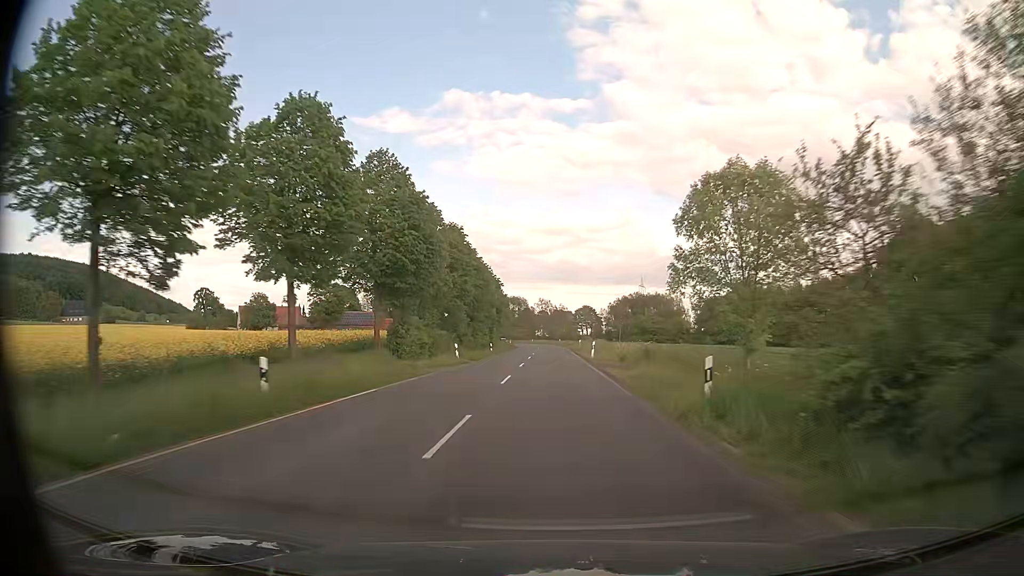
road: secondary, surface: asphalt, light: Day
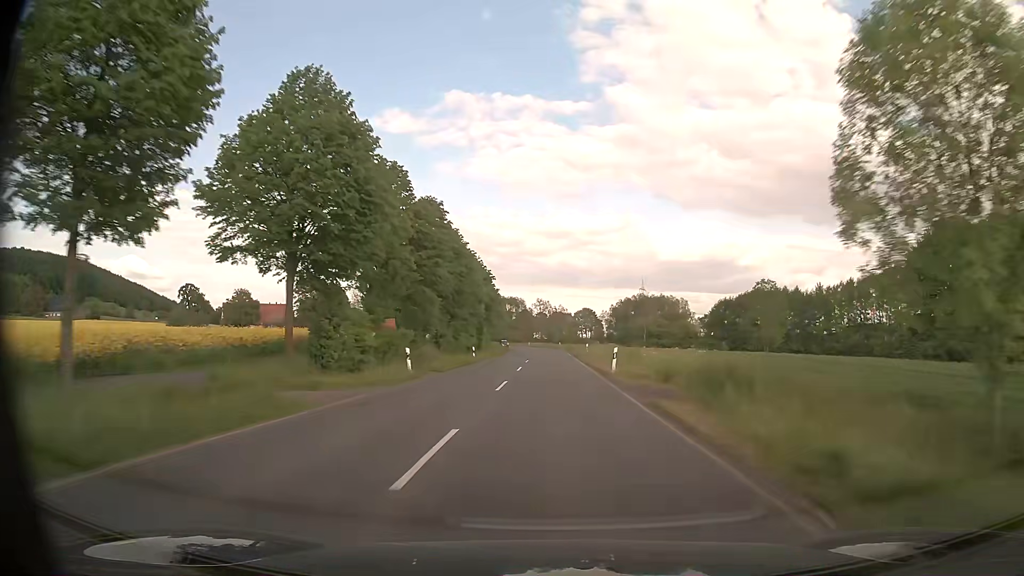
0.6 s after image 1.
(-0.1, +13.7) m; 0°
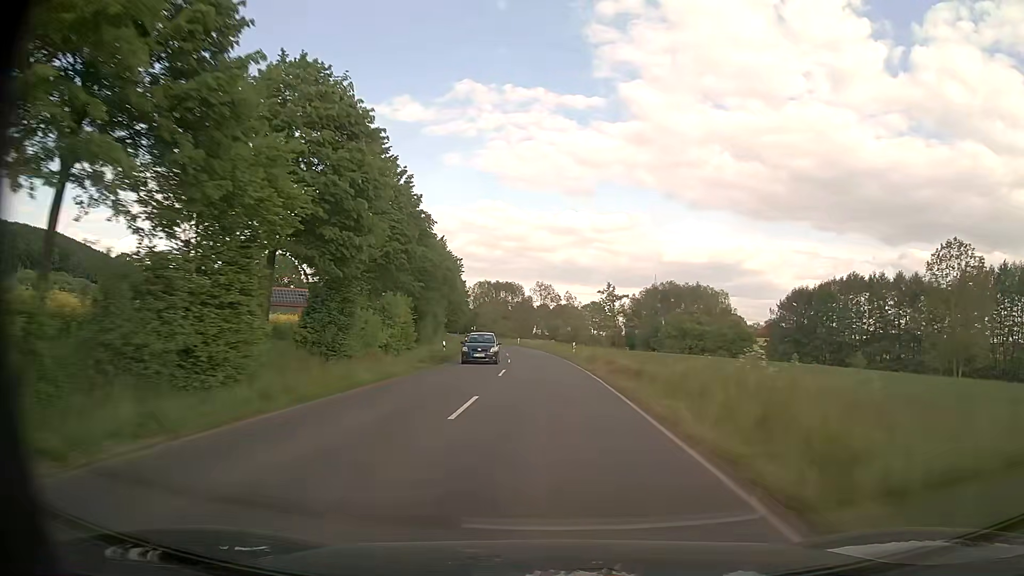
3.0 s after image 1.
(+0.3, +55.6) m; 0°
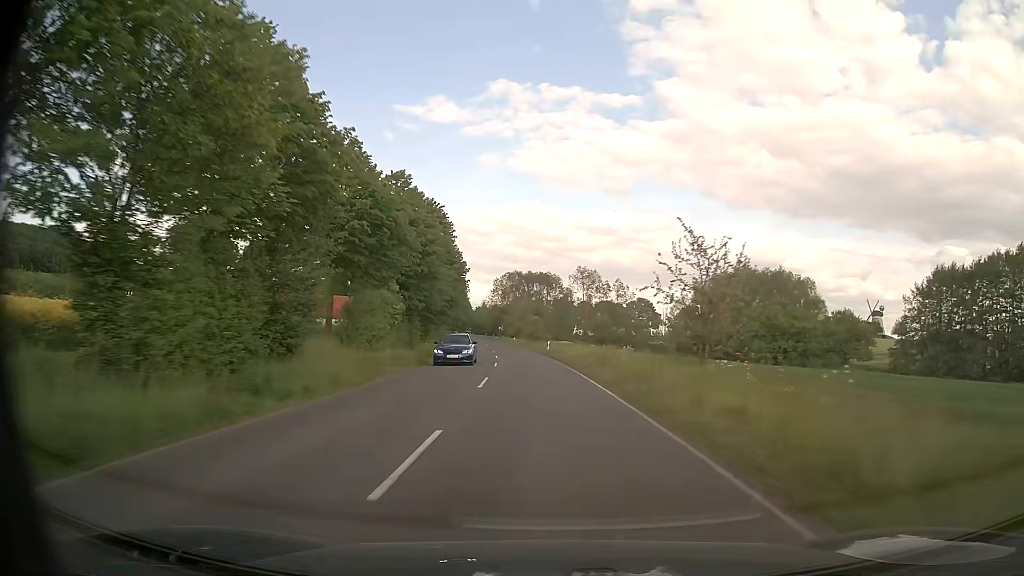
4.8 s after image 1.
(-0.8, +41.6) m; -3°
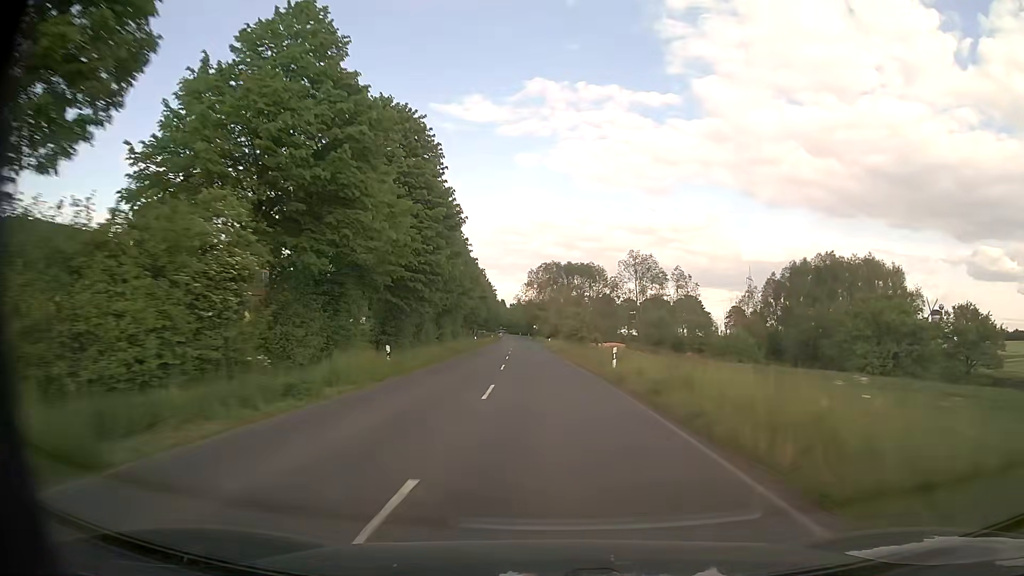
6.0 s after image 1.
(-1.0, +27.4) m; -4°
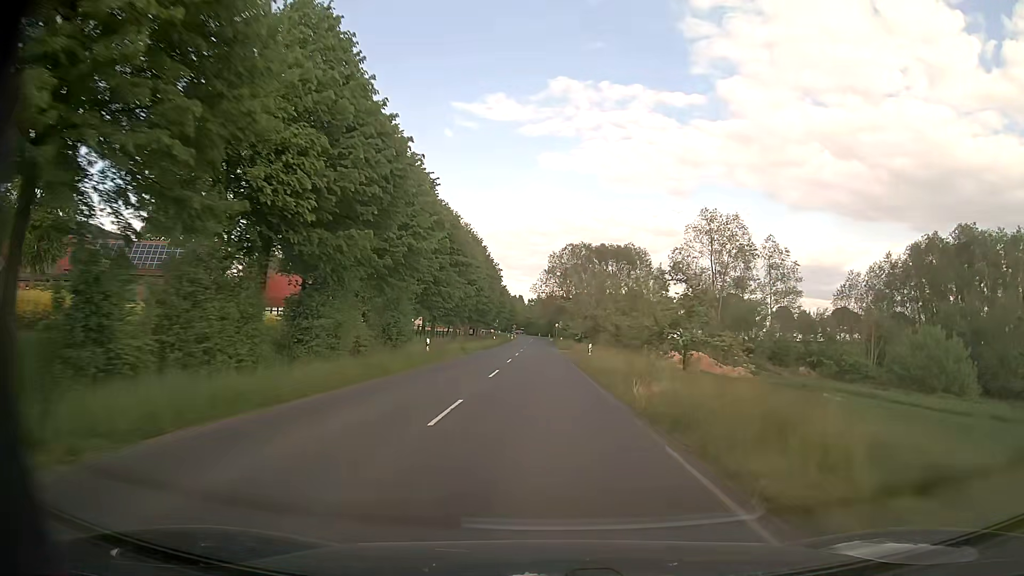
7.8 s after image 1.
(-0.7, +40.6) m; -2°
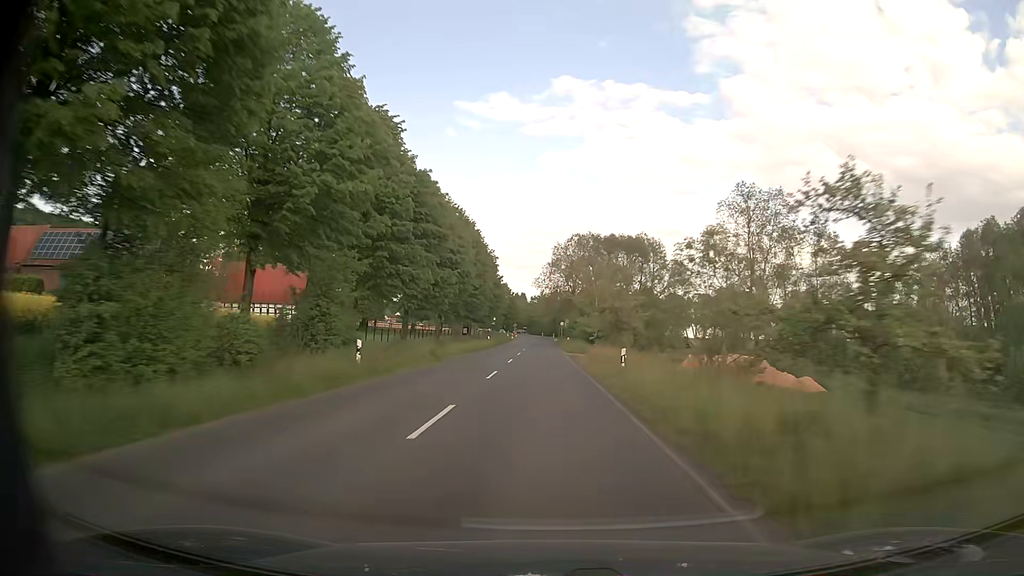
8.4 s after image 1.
(0.0, +13.4) m; 0°
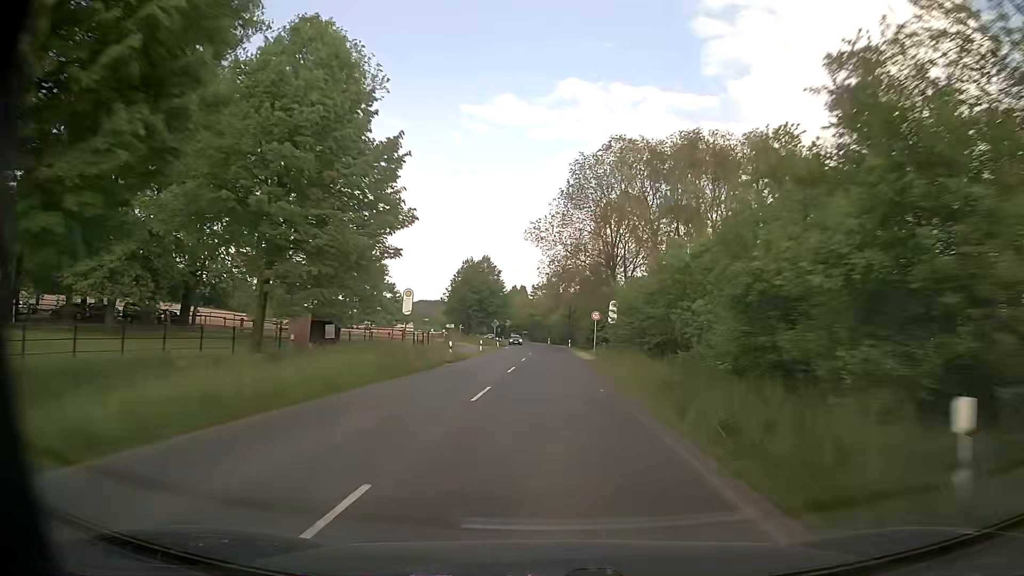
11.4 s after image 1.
(-0.2, +67.2) m; -1°
(0, +10) (0, +20) (0, +30) (0, +40) (0, +50) (0, +60) (0, +70) (0, +80) (0, +90) (-1, +100) m
